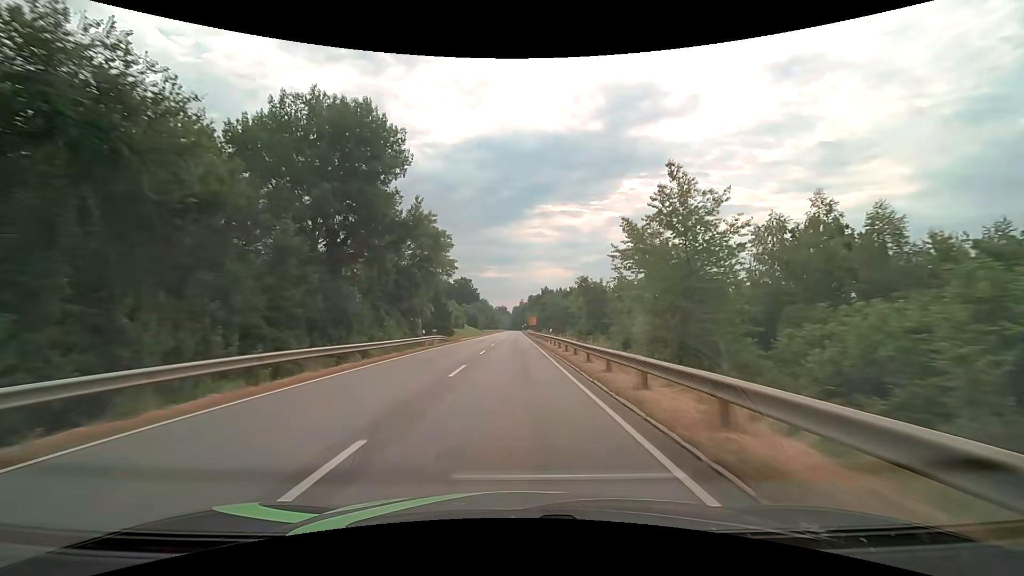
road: secondary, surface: asphalt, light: Day
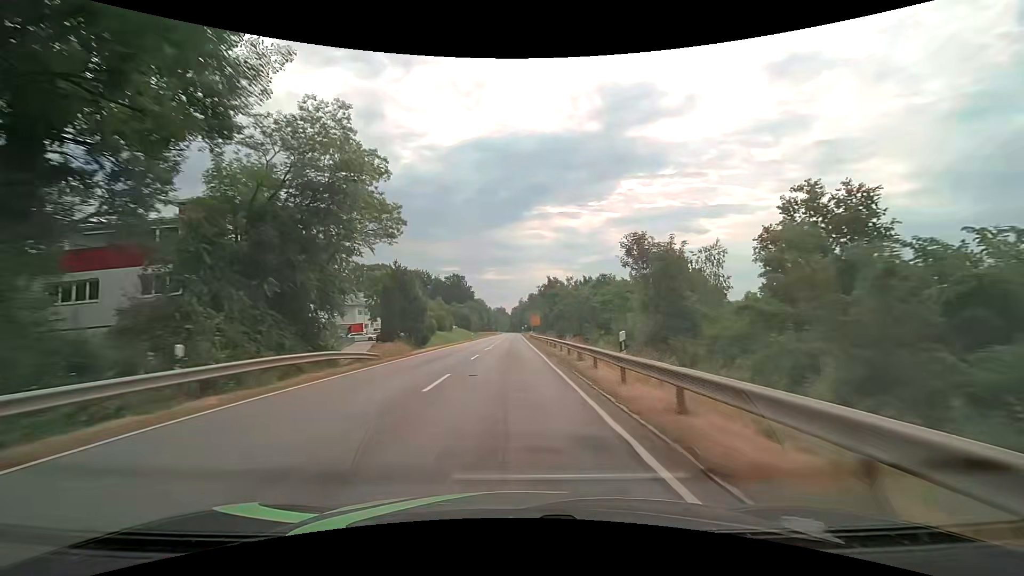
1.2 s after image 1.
(0.0, +27.0) m; 0°
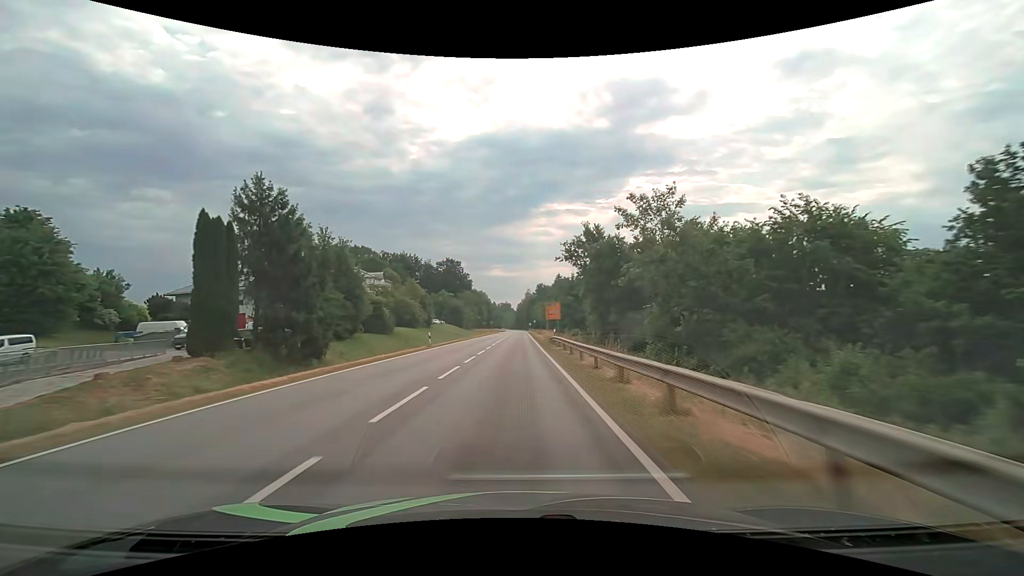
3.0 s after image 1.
(0.0, +39.8) m; 0°
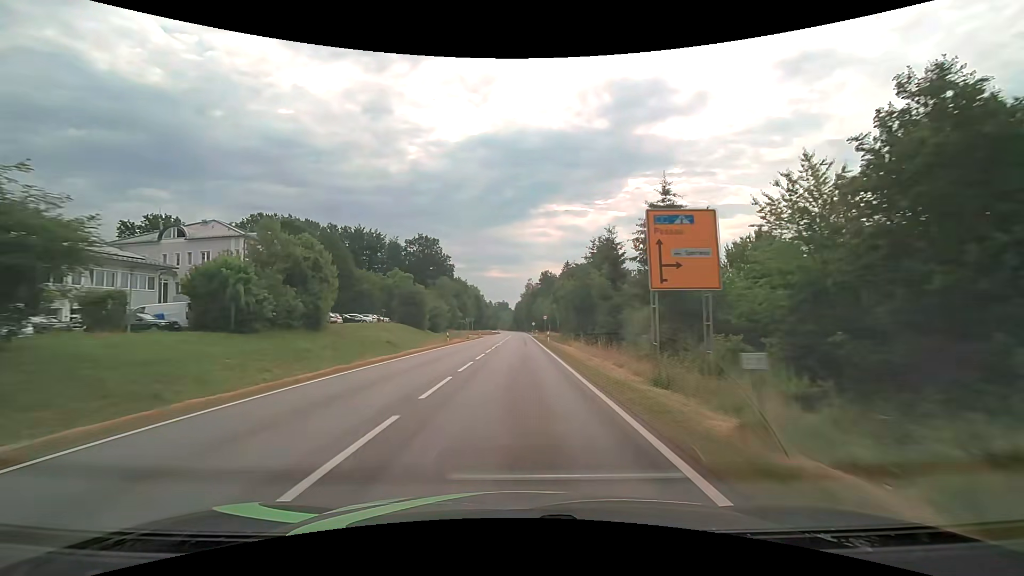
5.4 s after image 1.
(-0.2, +51.6) m; 0°
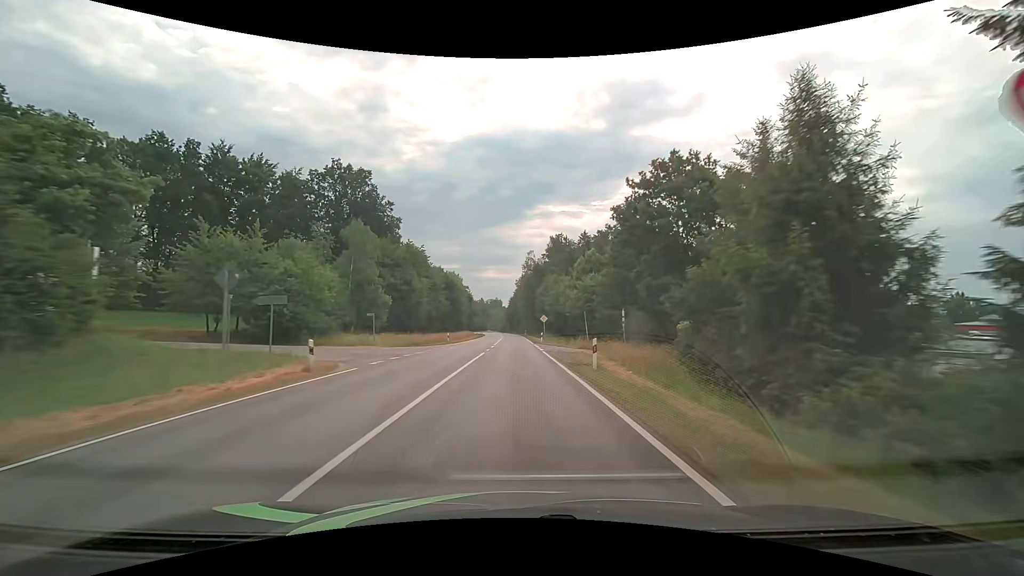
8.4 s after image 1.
(+0.4, +63.6) m; +1°
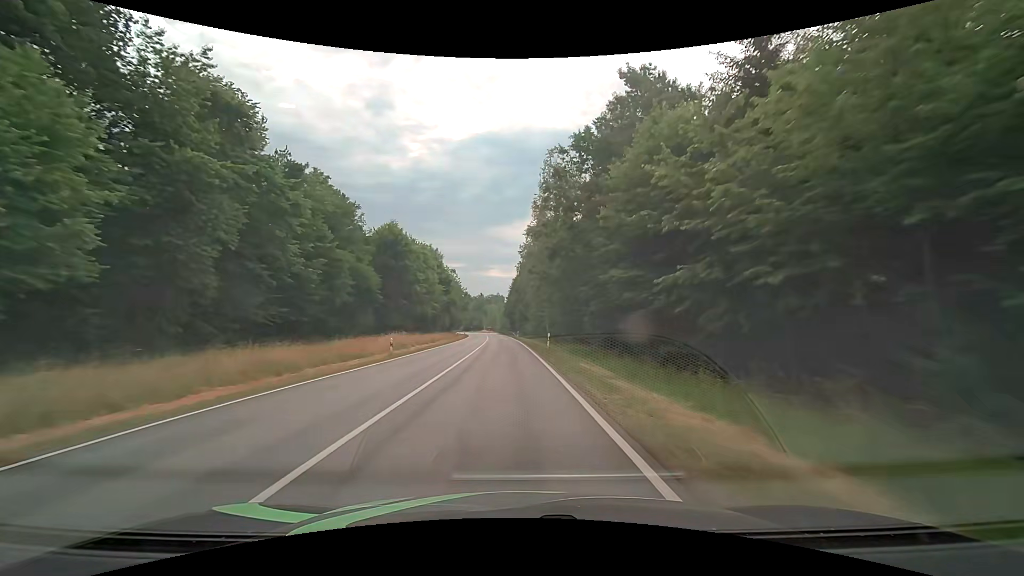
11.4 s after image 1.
(-0.1, +63.2) m; 0°
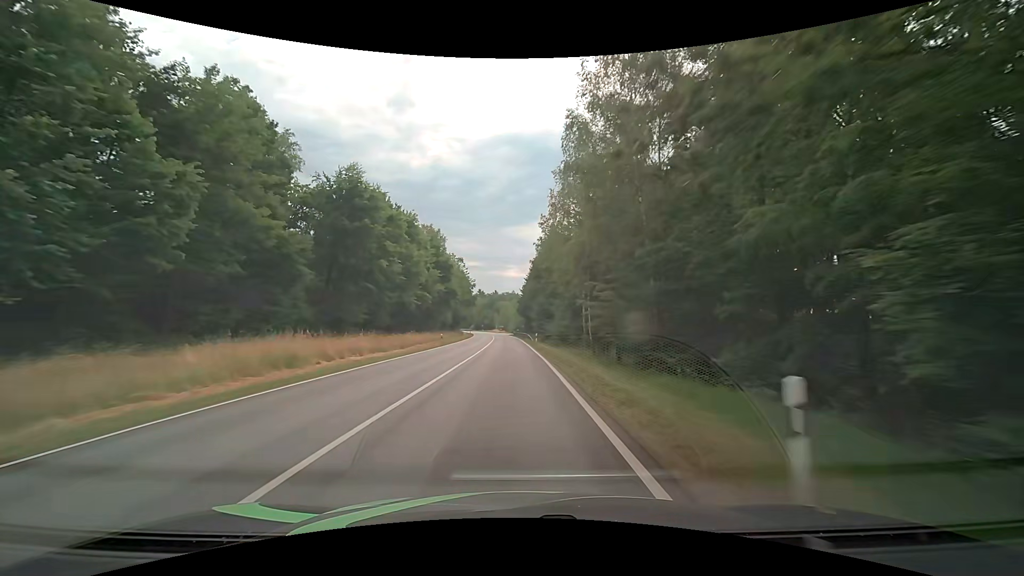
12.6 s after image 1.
(-0.3, +25.0) m; -2°
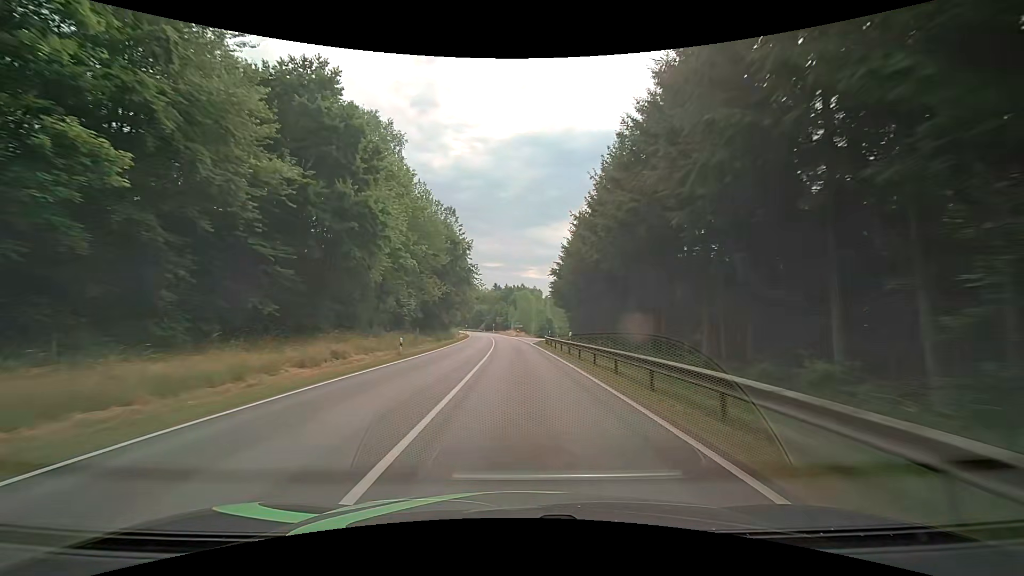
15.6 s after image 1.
(-1.5, +61.7) m; -2°
(0, +10) (0, +20) (0, +30) (-1, +40) (-1, +50) (-1, +60) (-2, +70) (-3, +80) (-3, +90) (-4, +100) m
